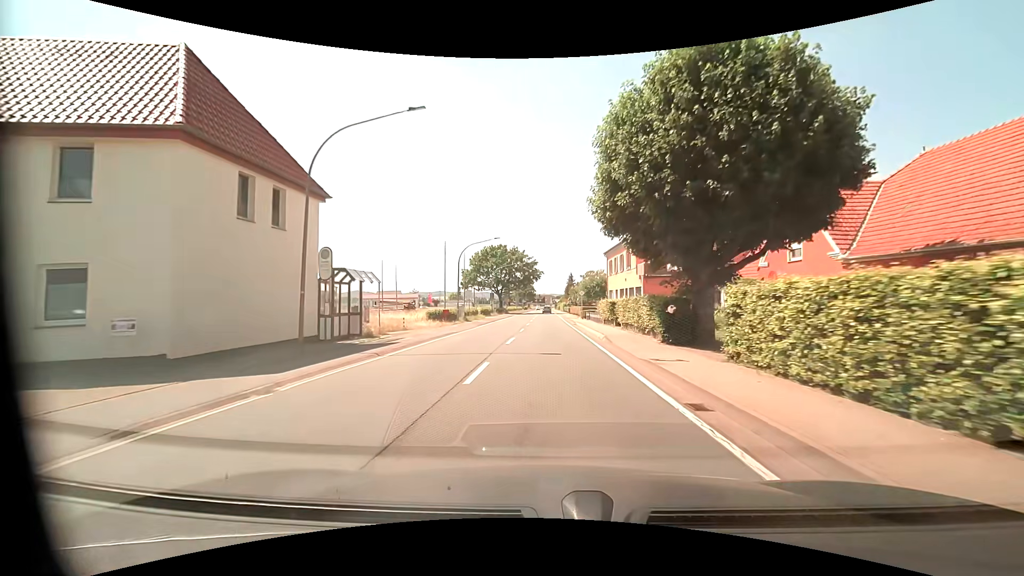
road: primary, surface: asphalt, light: Day
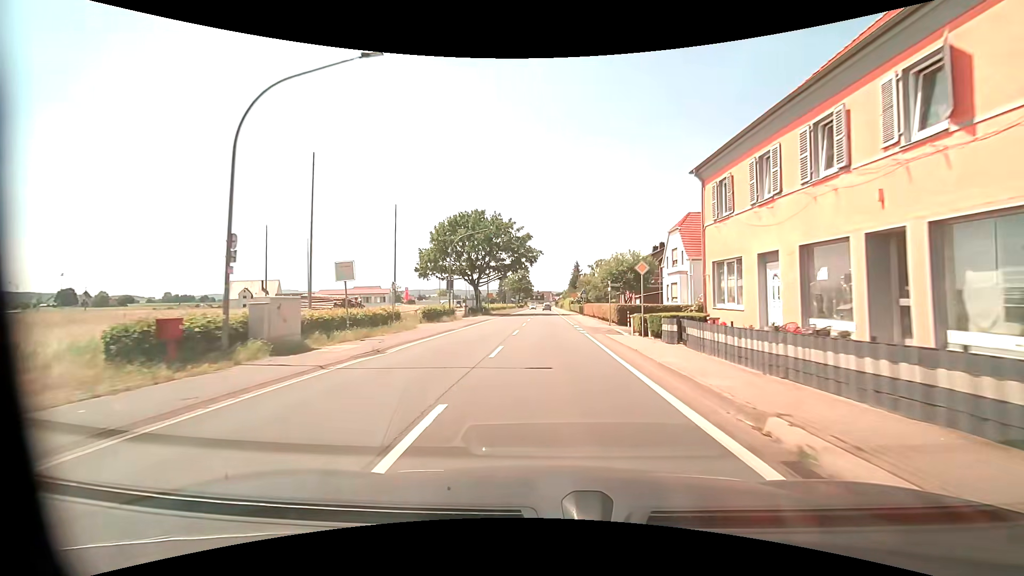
(0.0, +32.7) m; 0°
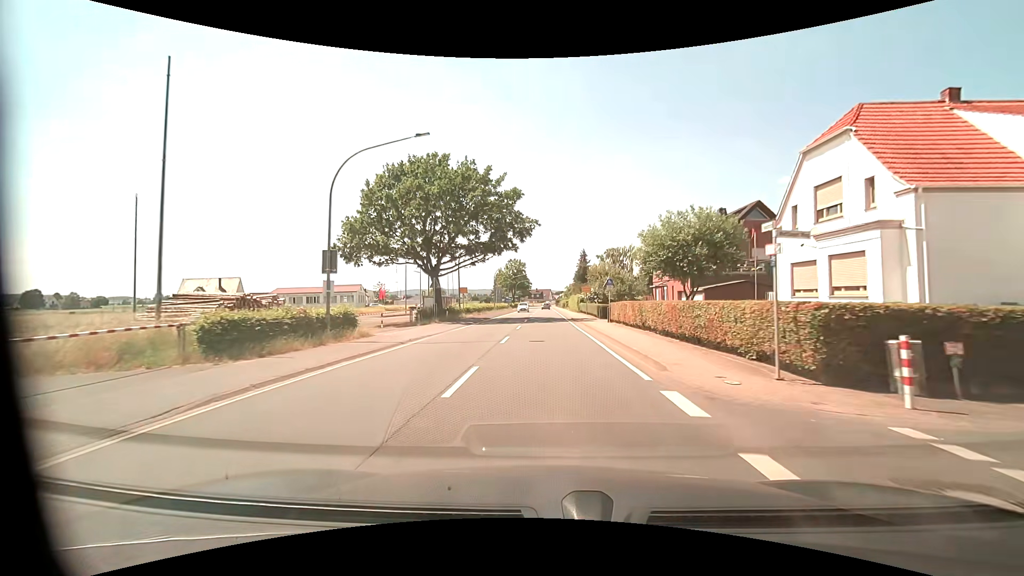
(0.0, +23.5) m; 0°
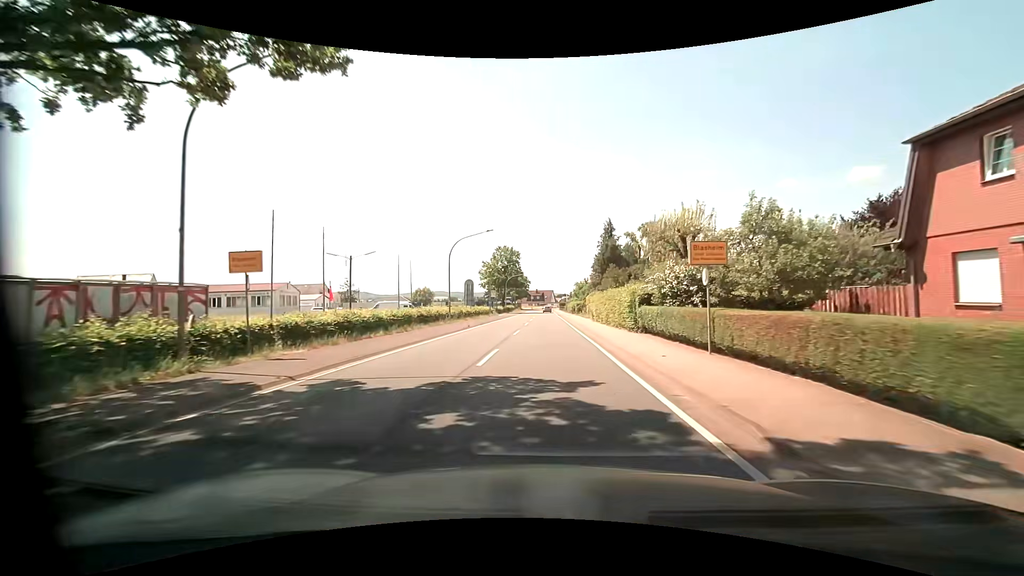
(-0.2, +37.4) m; -1°
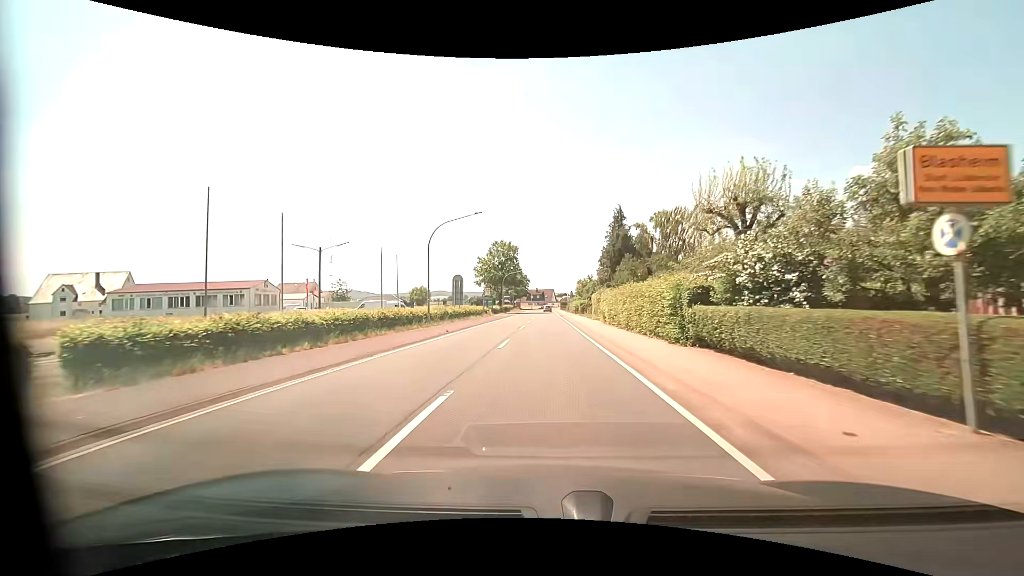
(0.0, +7.6) m; 0°
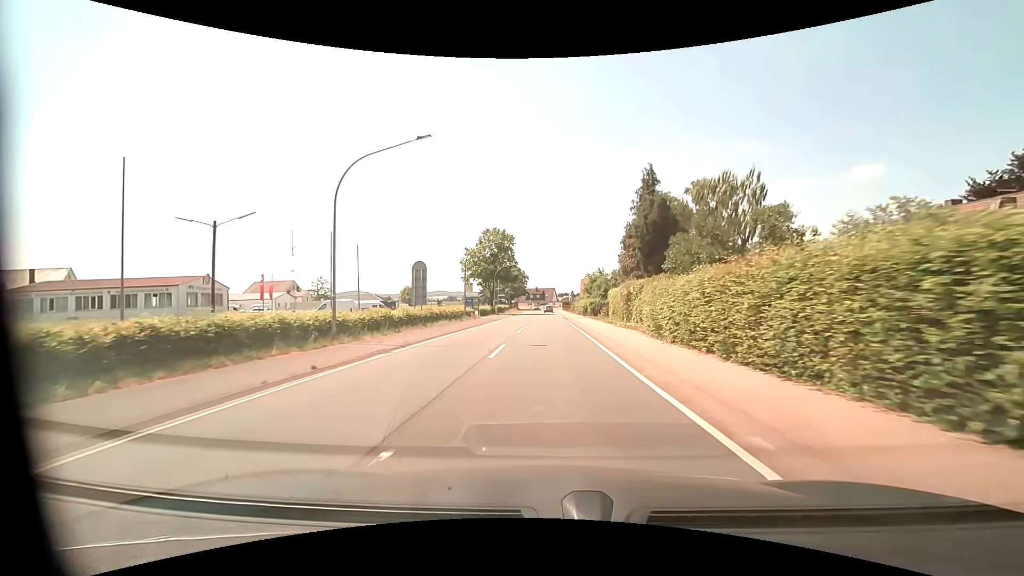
(0.0, +15.4) m; 0°
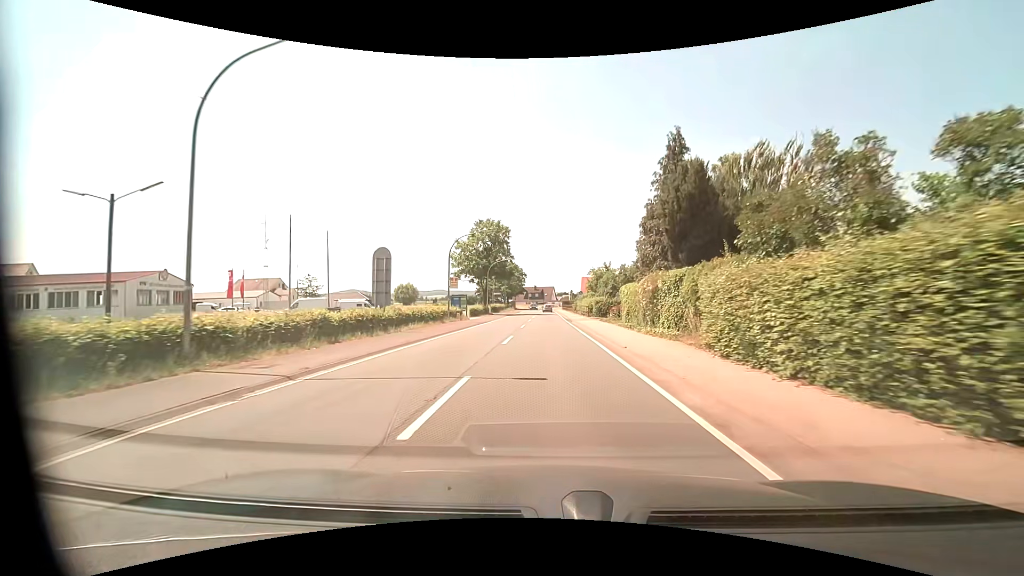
(0.0, +7.7) m; 0°
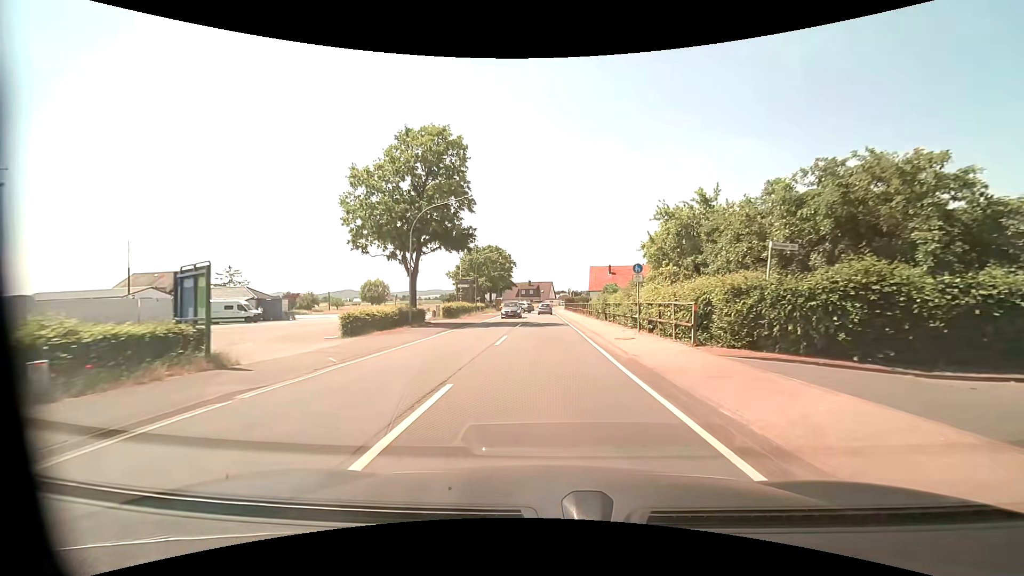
(-0.1, +37.4) m; 0°
(0, +10) (0, +20) (0, +30) (0, +40) (0, +50) (0, +60) (-1, +70) (-1, +80) (-1, +90) (-1, +100) m
